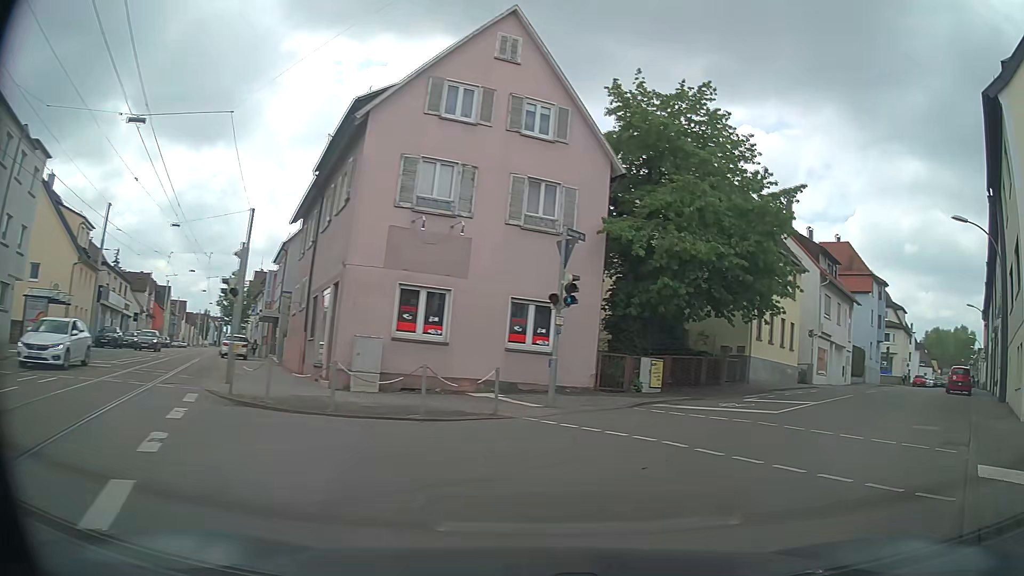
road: tertiary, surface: asphalt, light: Day
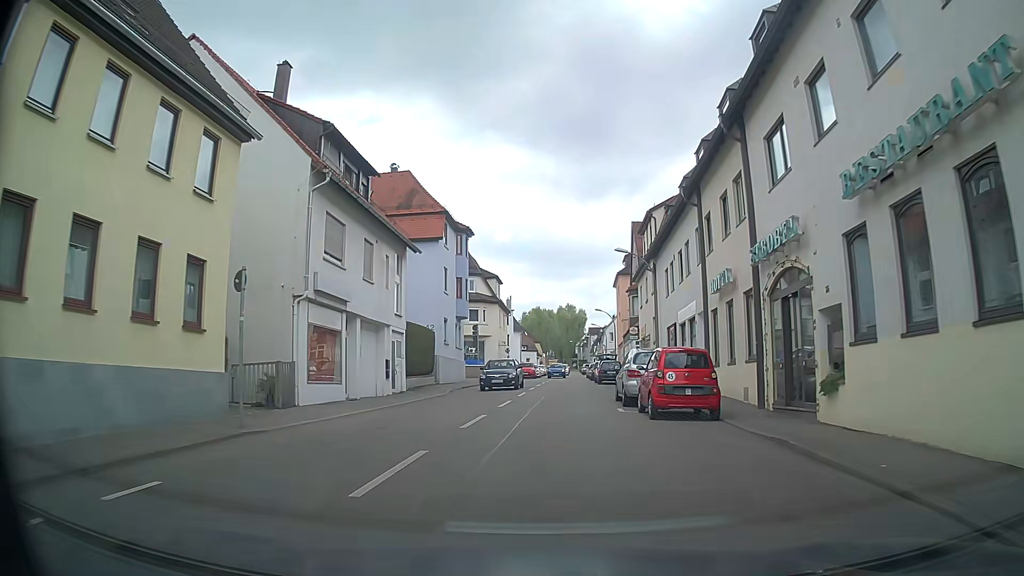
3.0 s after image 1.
(+11.9, +20.6) m; +37°
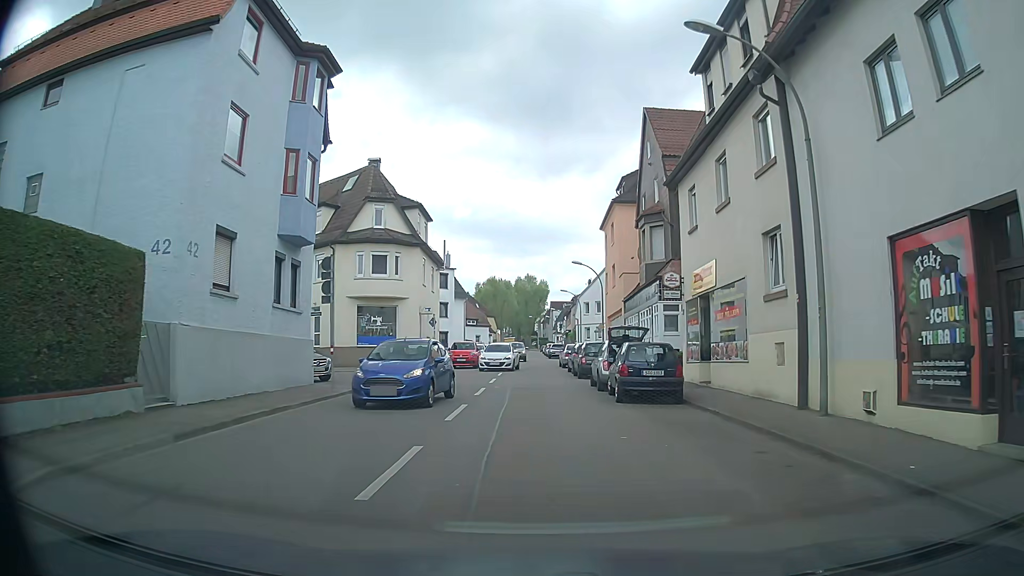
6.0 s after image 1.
(+0.7, +24.5) m; +2°
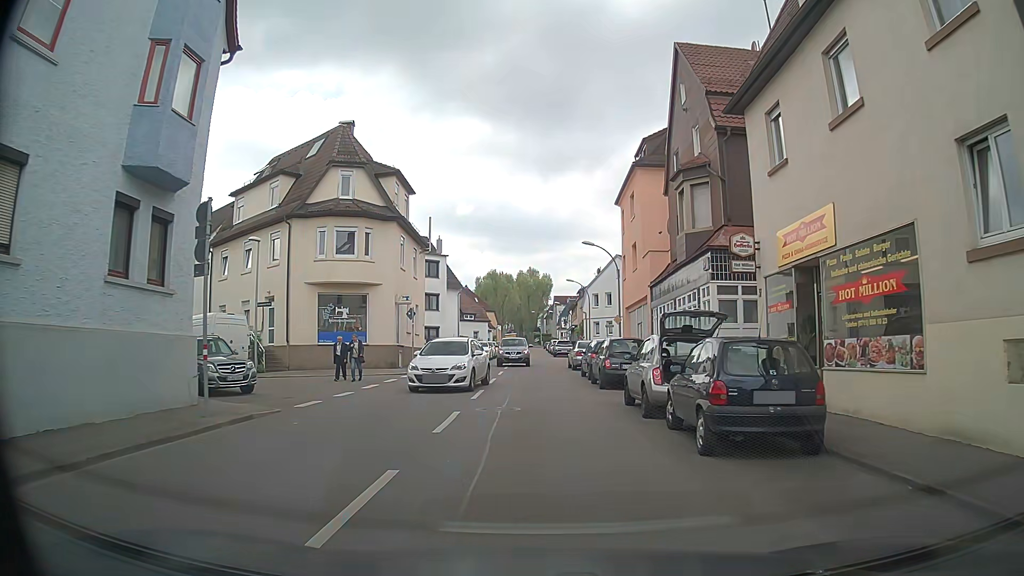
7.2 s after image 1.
(+0.2, +7.7) m; +1°
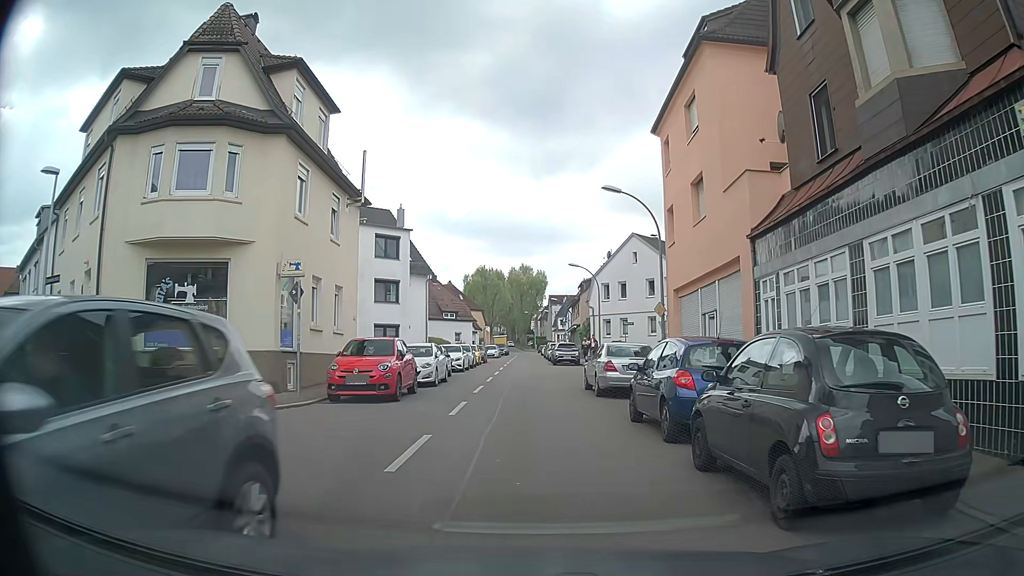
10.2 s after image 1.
(-0.1, +14.7) m; -1°
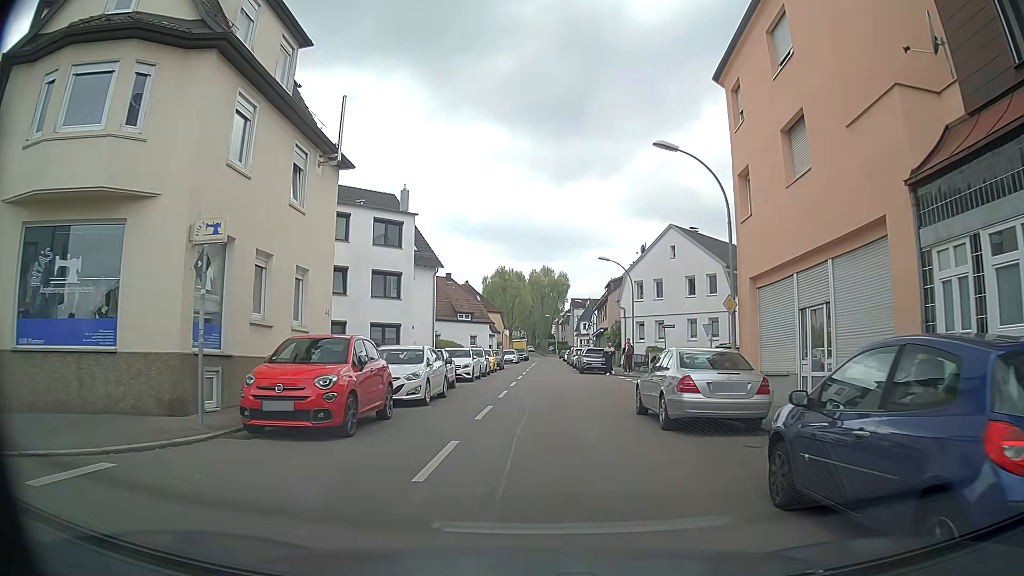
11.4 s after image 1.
(0.0, +6.6) m; +1°
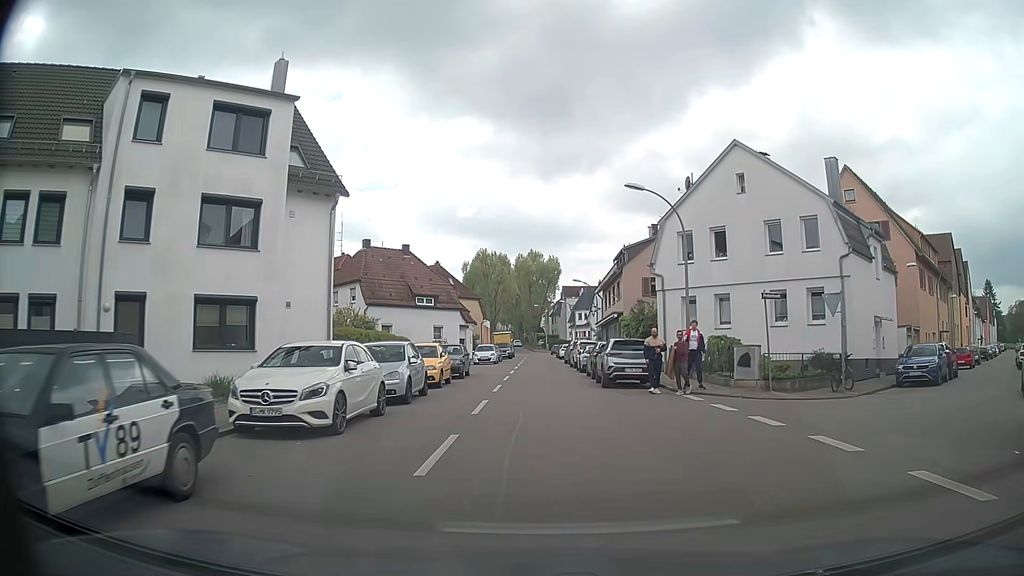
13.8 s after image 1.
(-0.4, +18.5) m; -1°
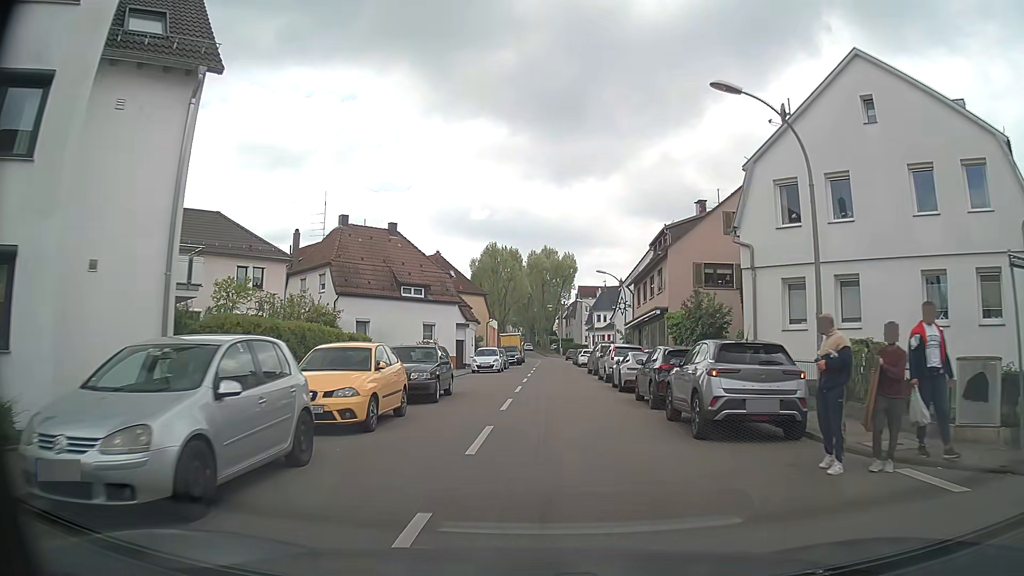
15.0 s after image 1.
(-0.1, +10.7) m; -2°
(0, +10) (0, +20) (+1, +30) (+2, +40) (+2, +50) (+2, +60) (+3, +70) (+3, +80) (+3, +90) (+3, +100) m
